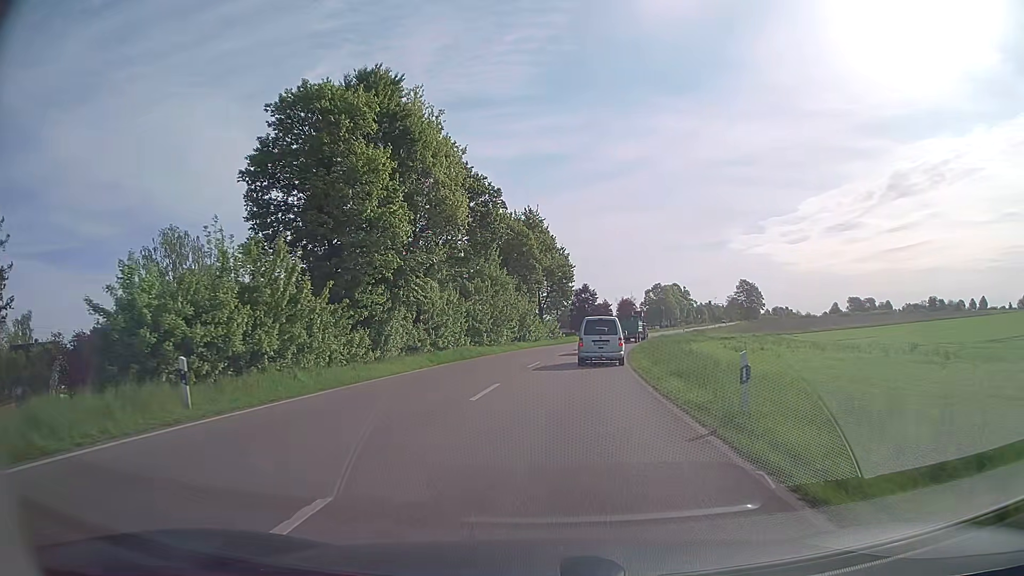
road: secondary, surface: asphalt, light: Day
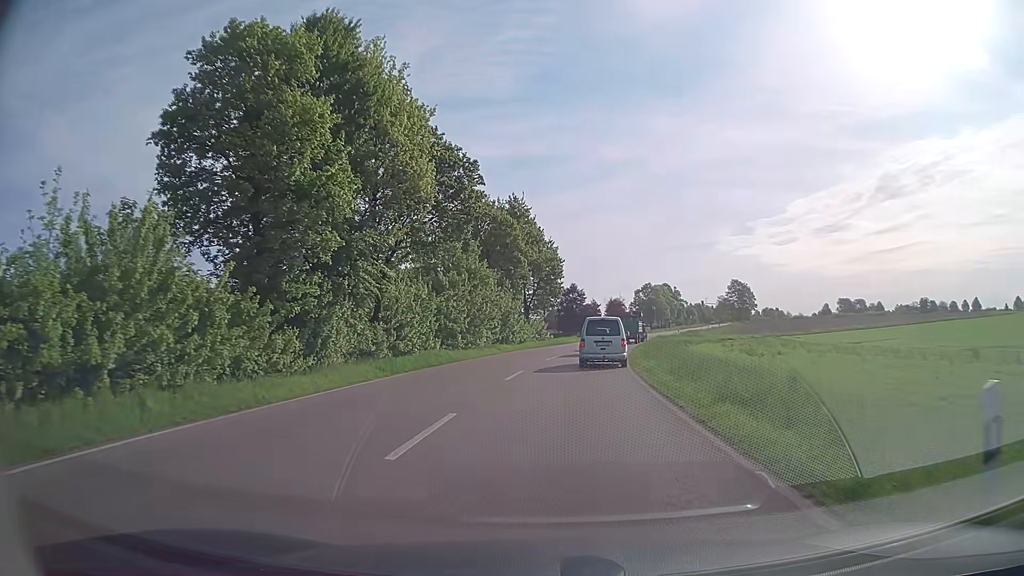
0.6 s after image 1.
(+0.1, +6.1) m; +1°
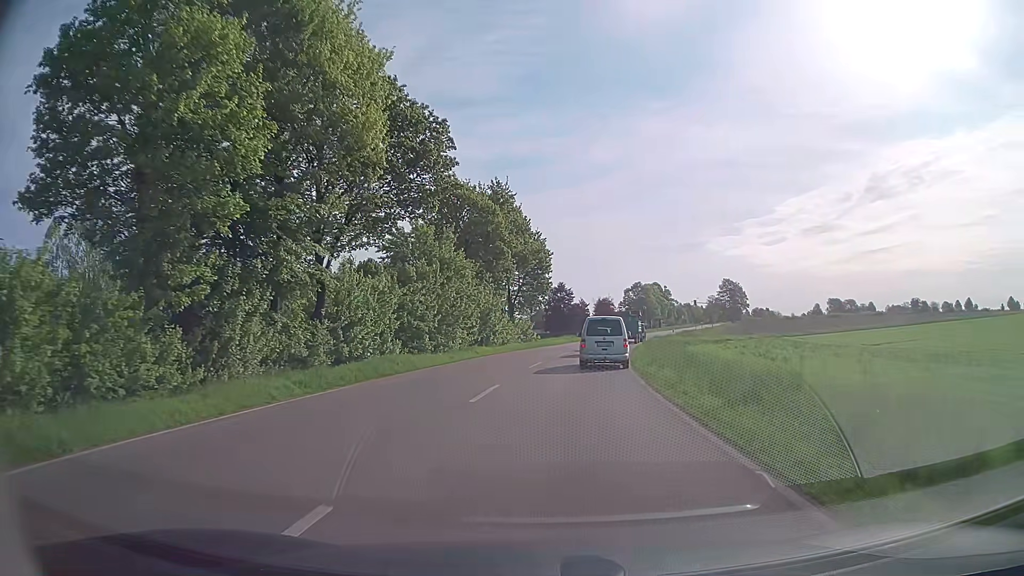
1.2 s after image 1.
(+0.1, +5.9) m; +1°
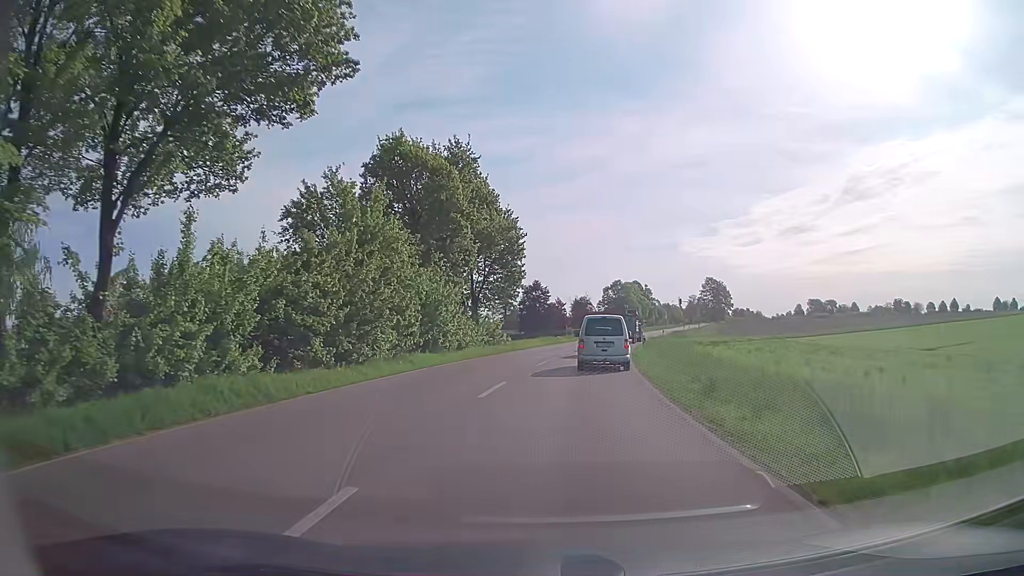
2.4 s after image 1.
(+0.2, +11.1) m; +2°
